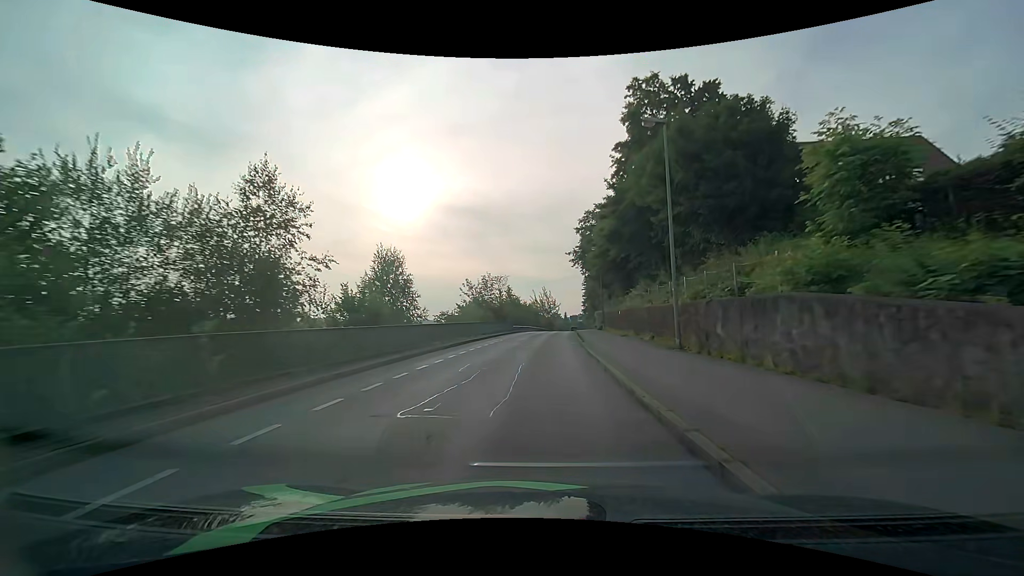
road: residential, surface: asphalt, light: Day
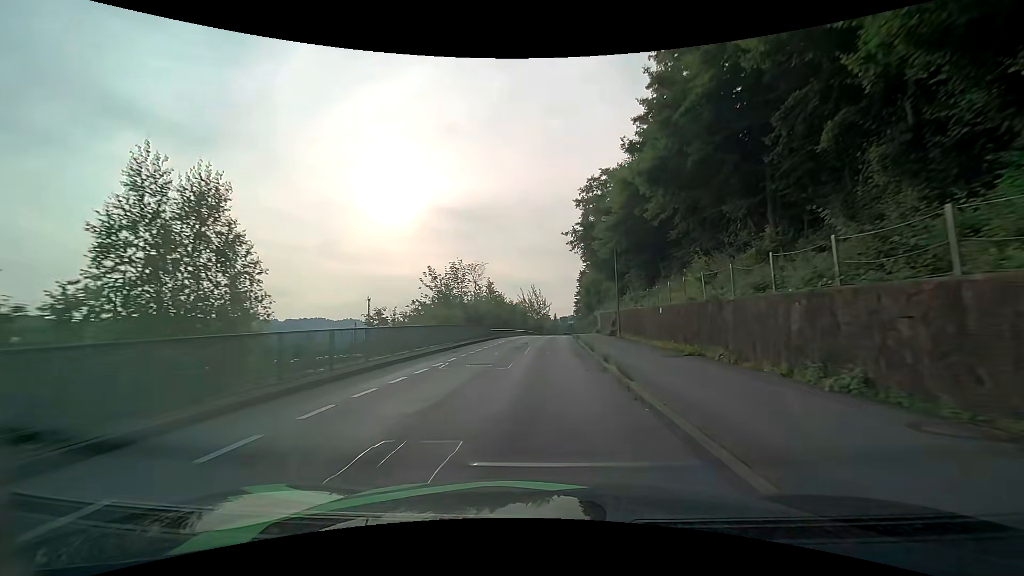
(+0.2, +14.8) m; +1°
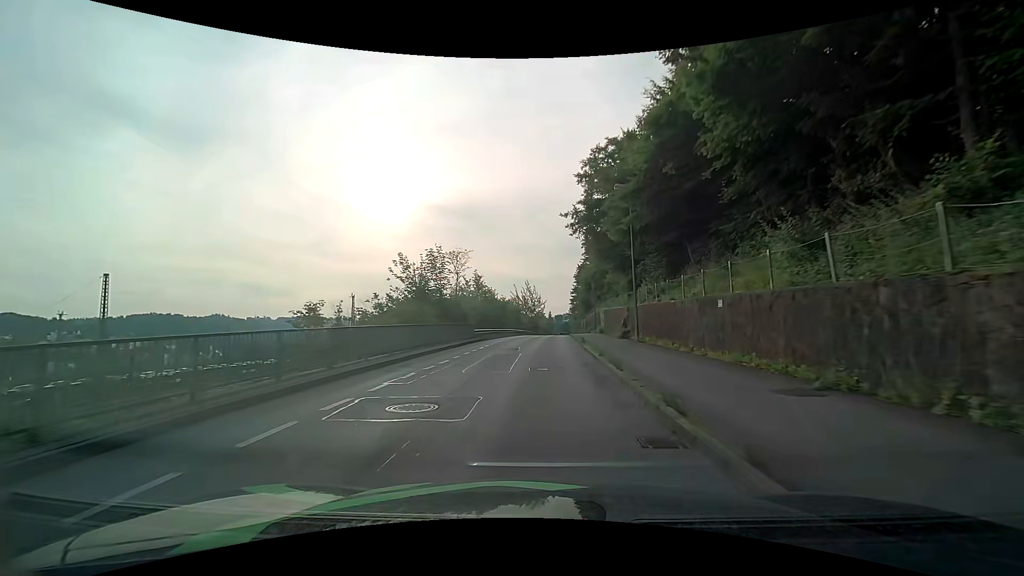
(0.0, +7.4) m; +1°
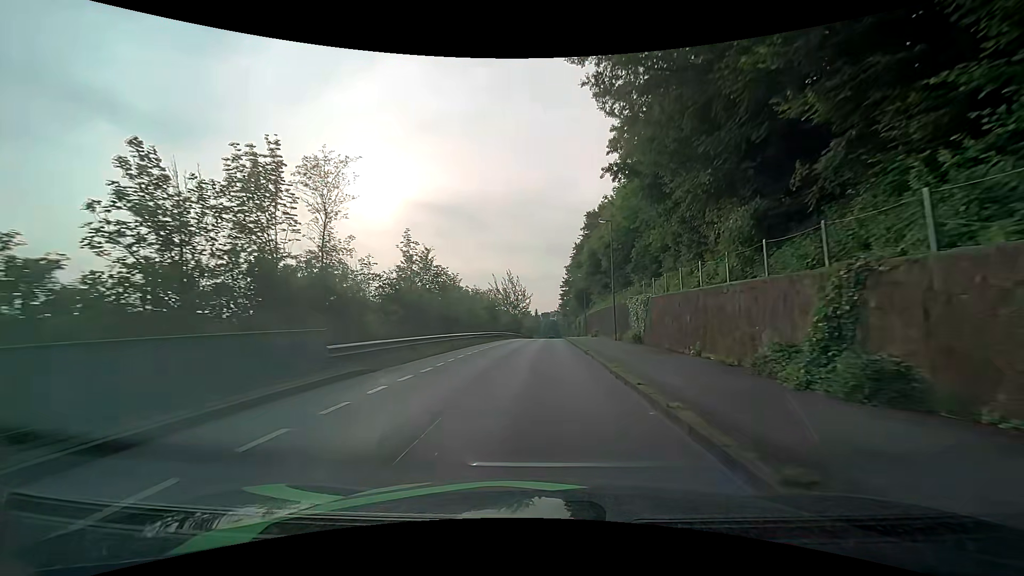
(+0.2, +22.6) m; +2°
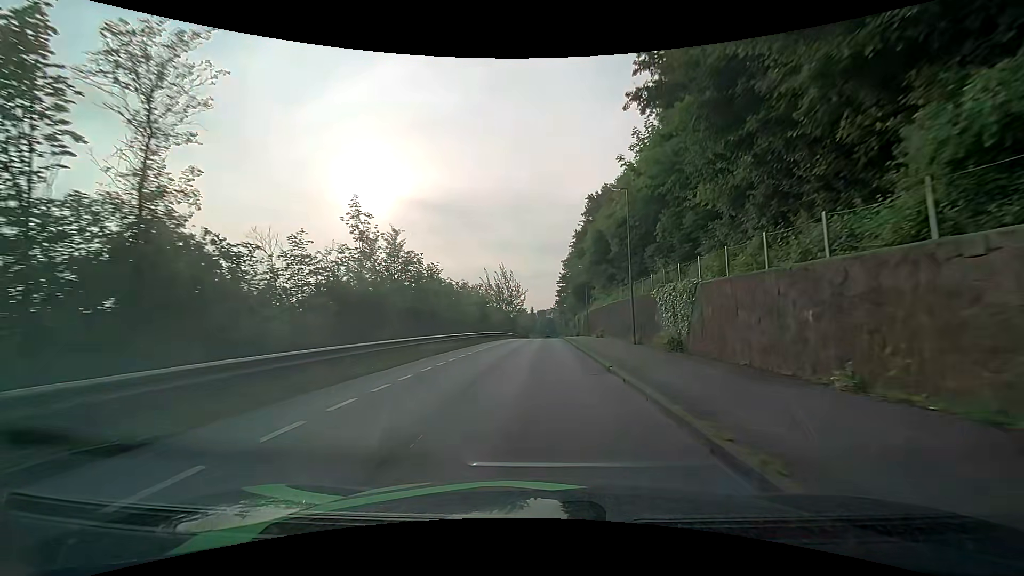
(0.0, +7.6) m; 0°
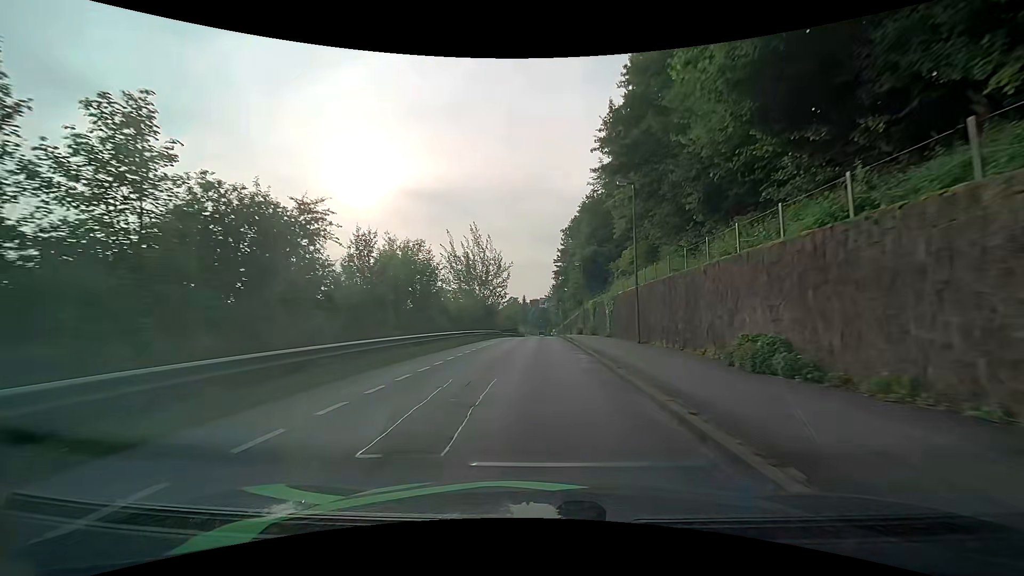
(+0.4, +30.9) m; +1°
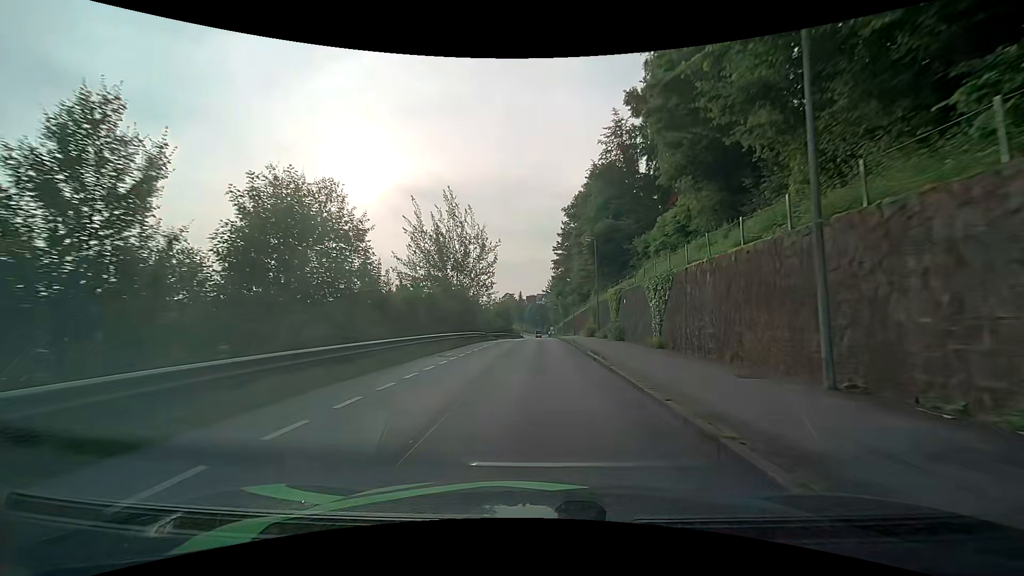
(+0.1, +15.5) m; 0°
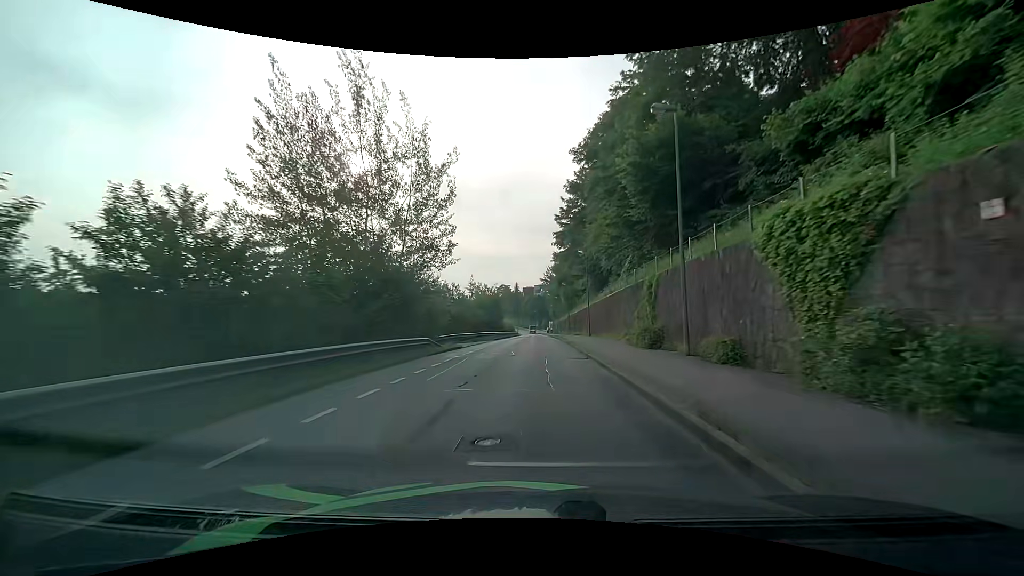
(0.0, +23.4) m; 0°
(0, +10) (0, +20) (0, +30) (0, +40) (0, +50) (0, +60) (0, +70) (-1, +80) (-1, +90) (-1, +100) m
